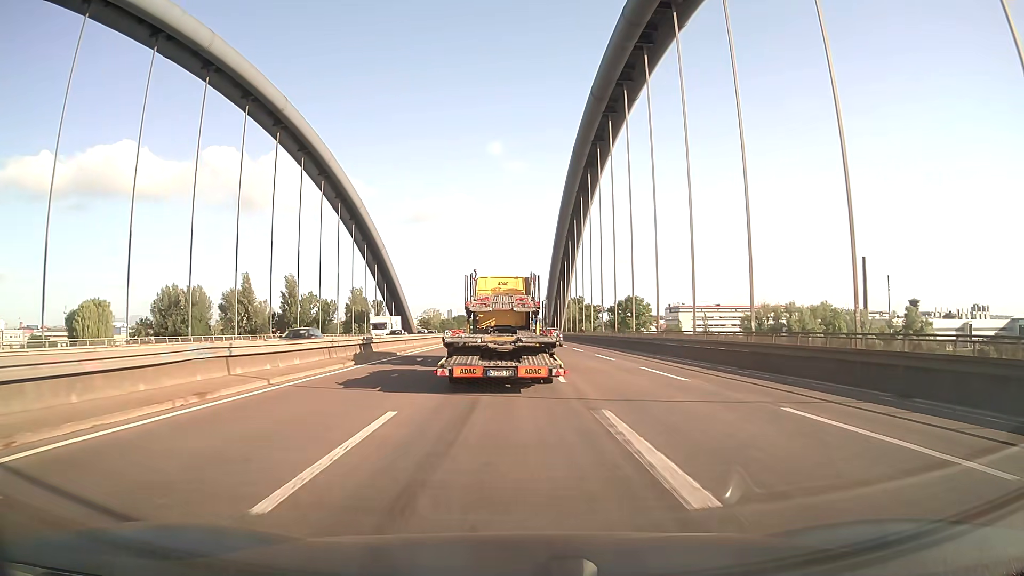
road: motorway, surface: asphalt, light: Day
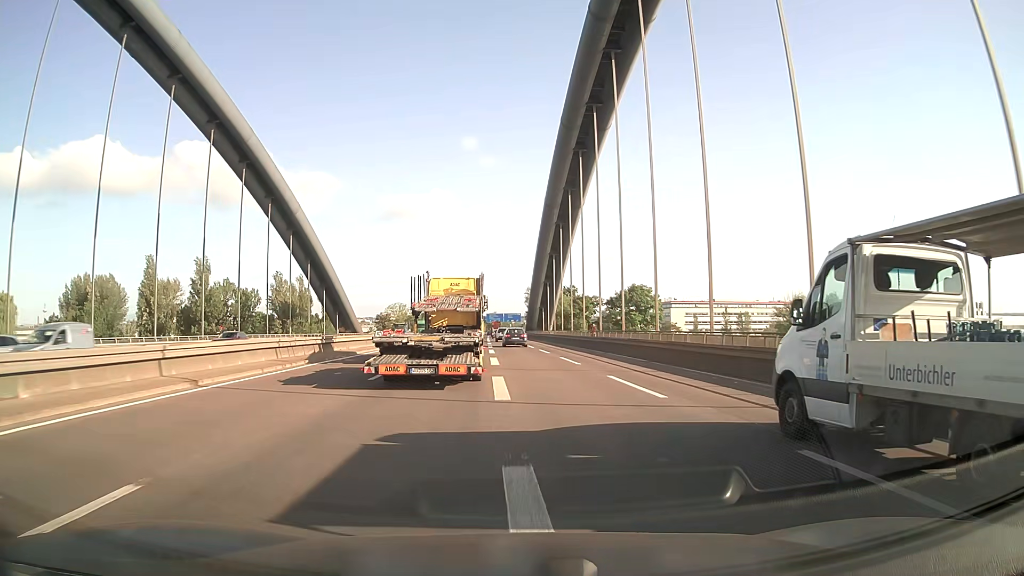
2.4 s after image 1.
(+0.5, +40.8) m; +1°
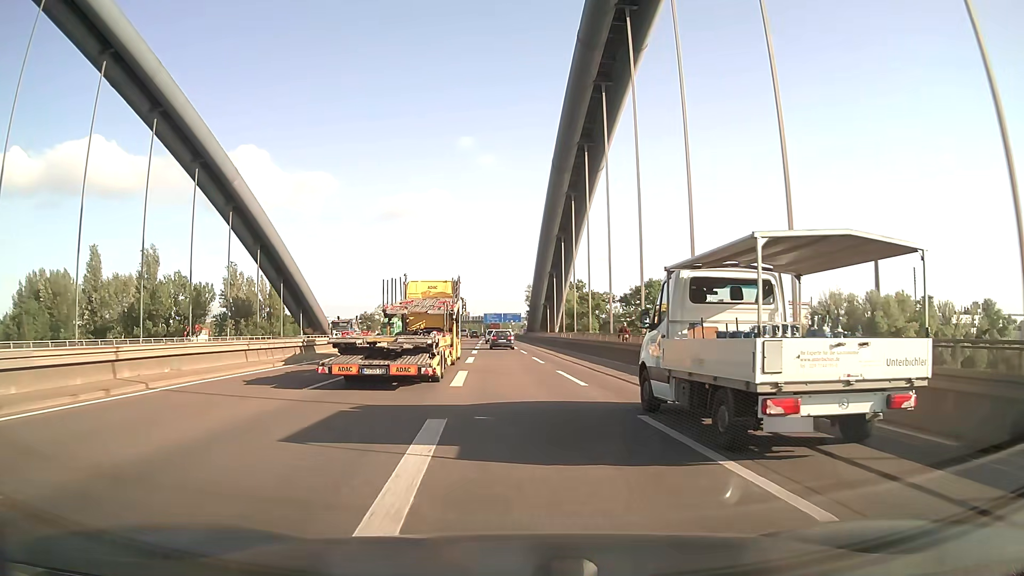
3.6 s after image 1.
(+0.2, +20.9) m; 0°
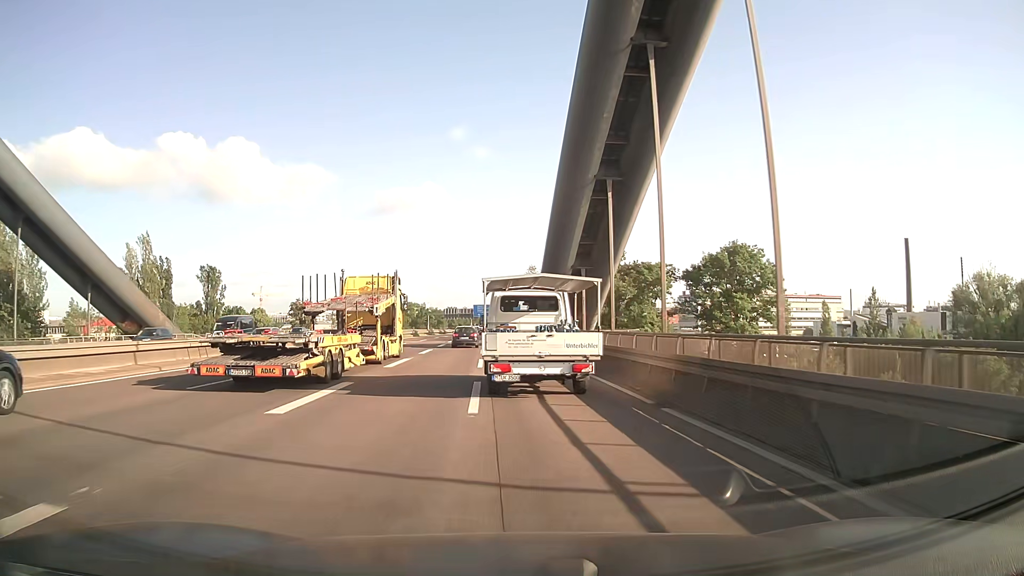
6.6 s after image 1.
(+0.4, +54.9) m; +1°
(0, +10) (0, +20) (0, +30) (-1, +40) (-1, +50) (-1, +60) (-2, +70) (-2, +80) (-3, +90) (-3, +100) m
